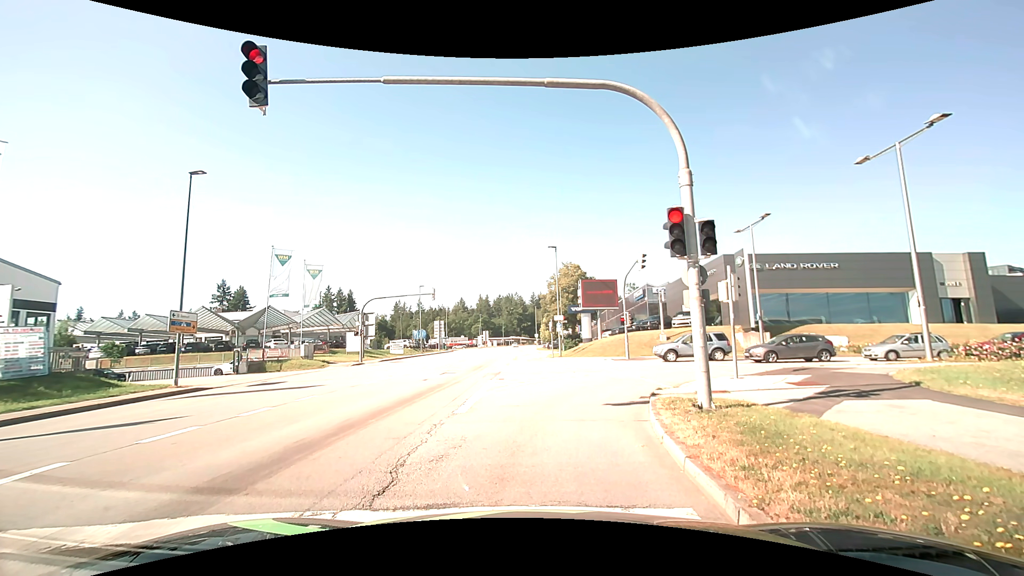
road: tertiary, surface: asphalt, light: Day
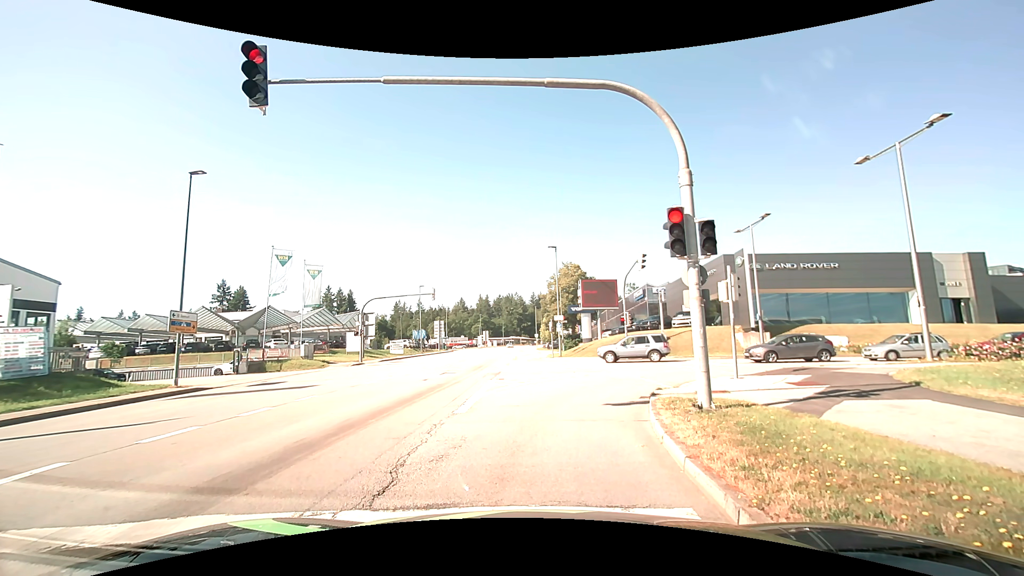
(0.0, 0.0) m; 0°
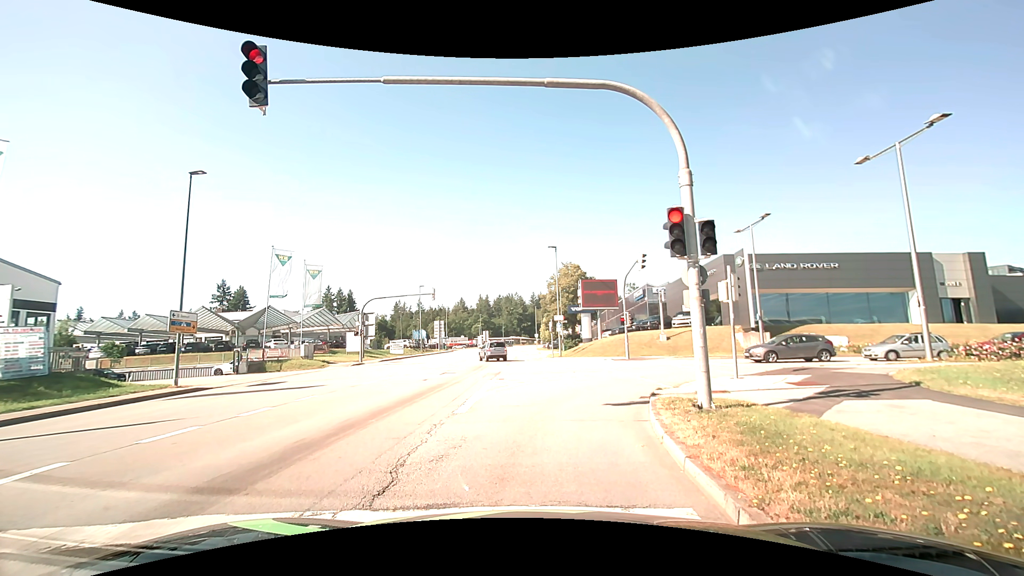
(0.0, 0.0) m; 0°
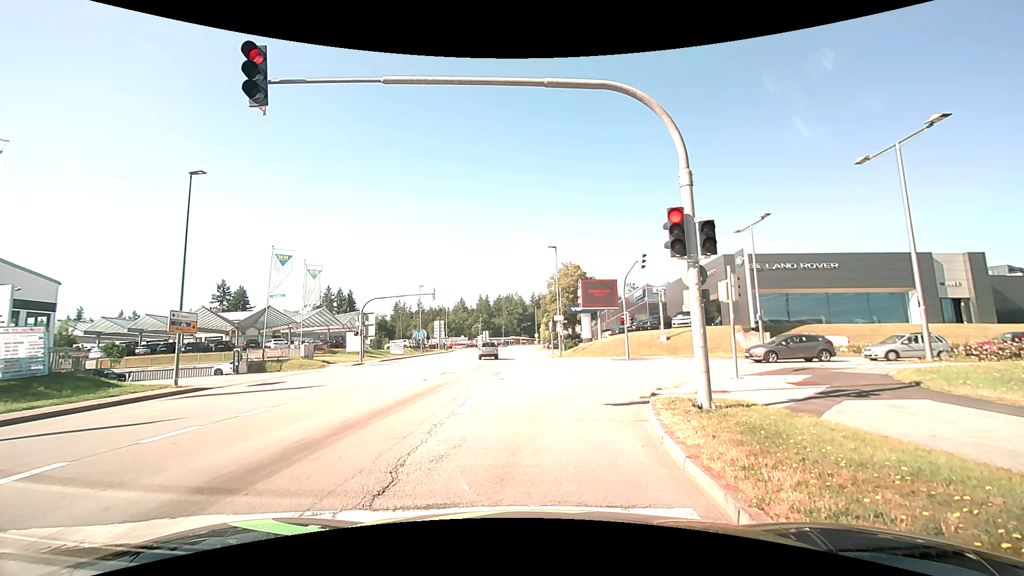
(0.0, 0.0) m; 0°
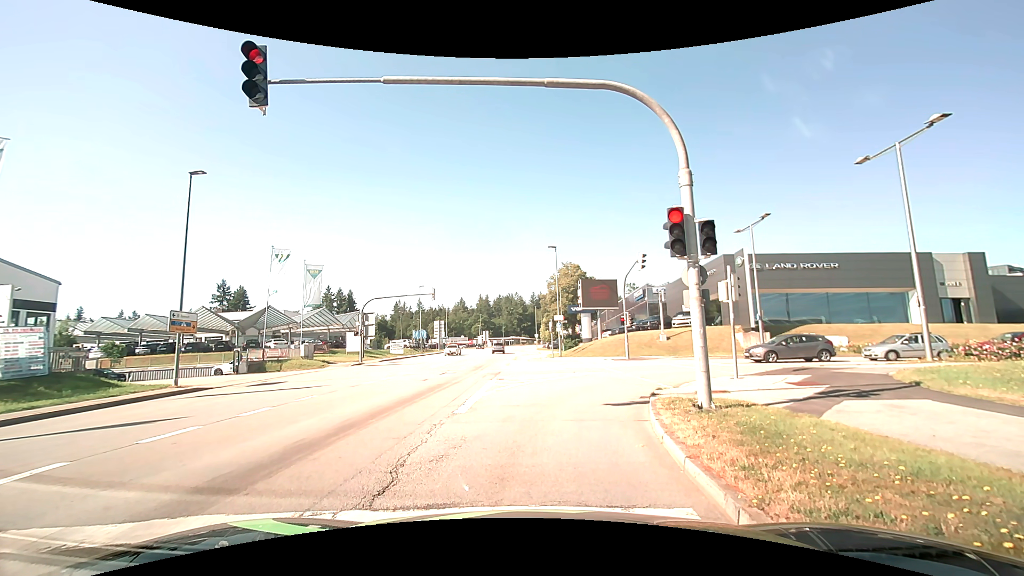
(0.0, 0.0) m; 0°
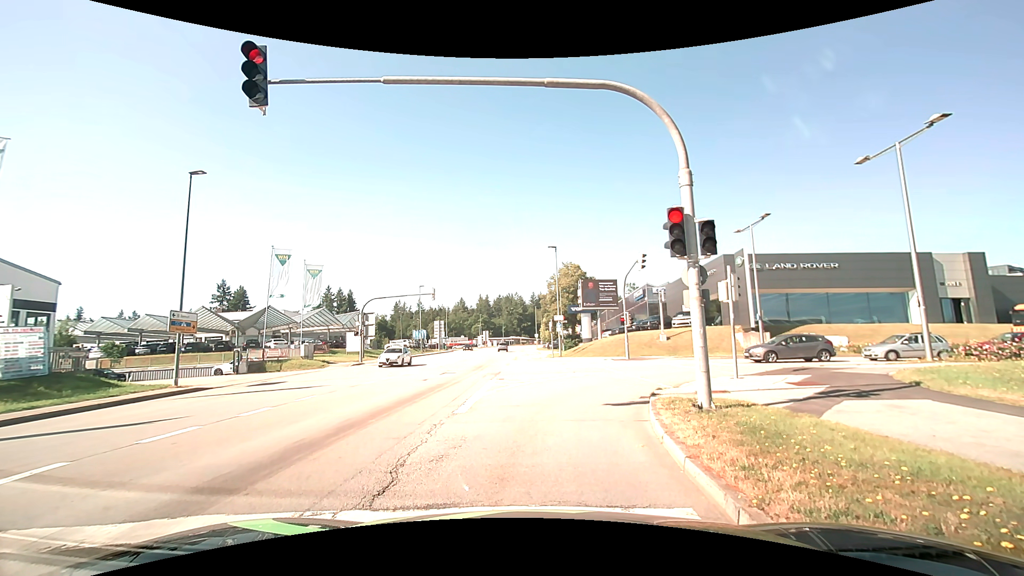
(0.0, 0.0) m; 0°
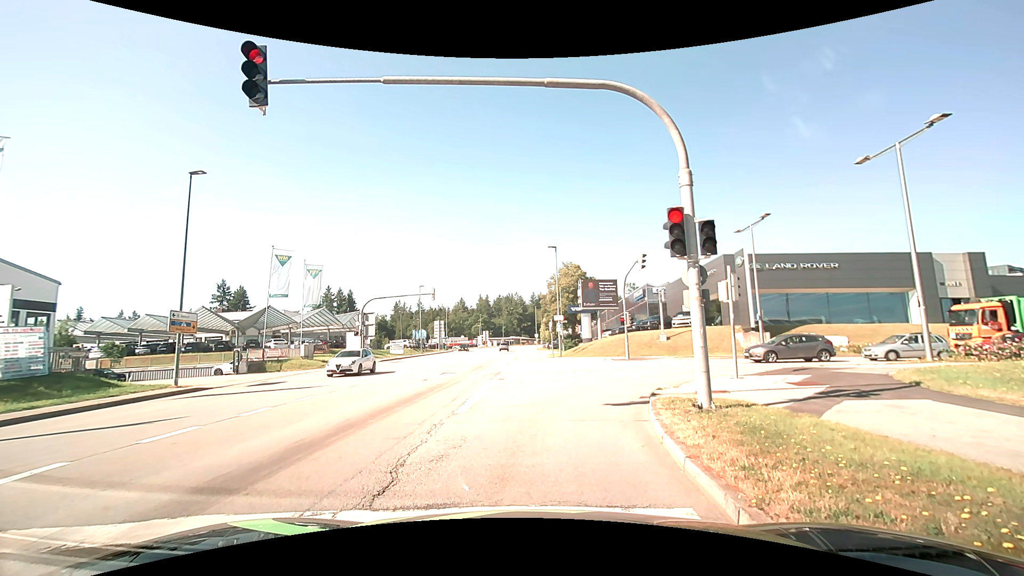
(0.0, 0.0) m; 0°
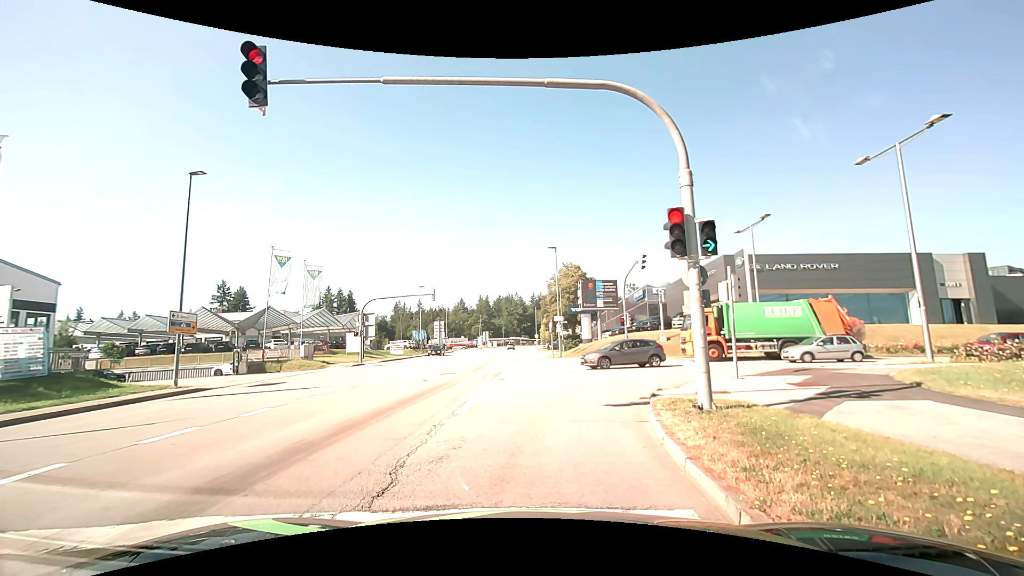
(0.0, 0.0) m; 0°
(0, +10) (+3, +20) (+10, +25) (+20, +26) (+30, +26) (+40, +25) (+50, +24) (+60, +22) (+70, +20) (+79, +17) m
